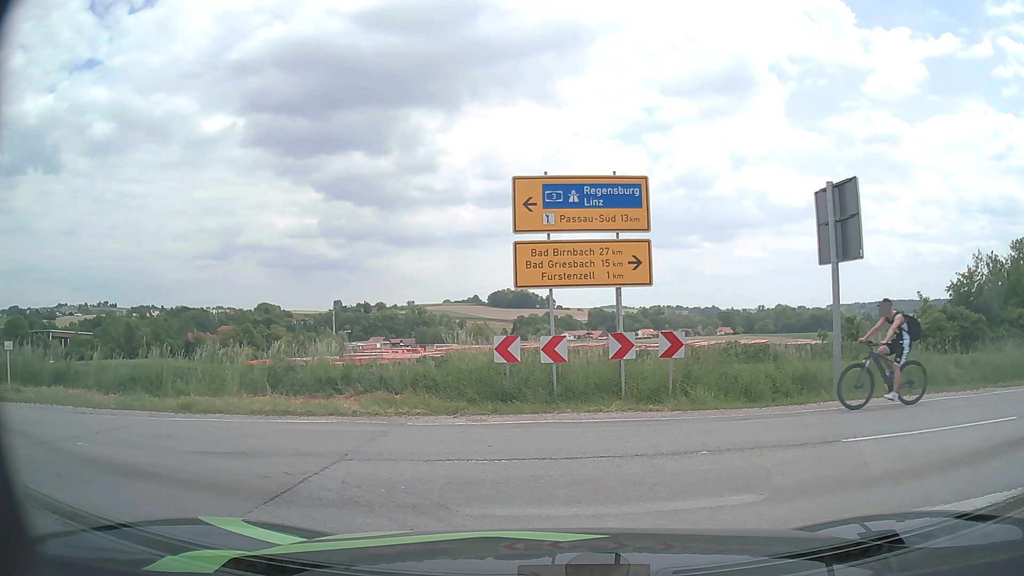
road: secondary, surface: asphalt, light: Day
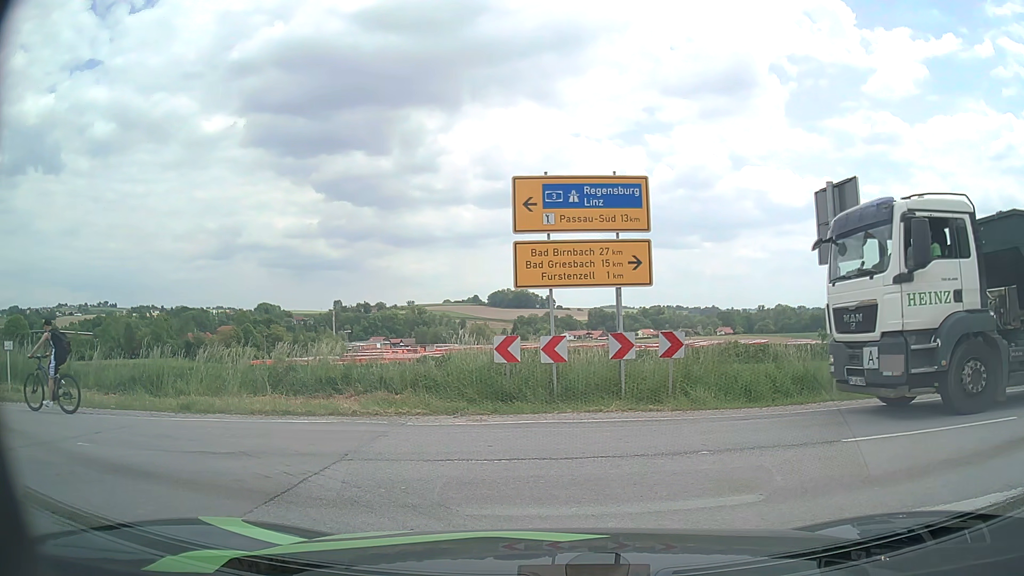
(0.0, 0.0) m; 0°
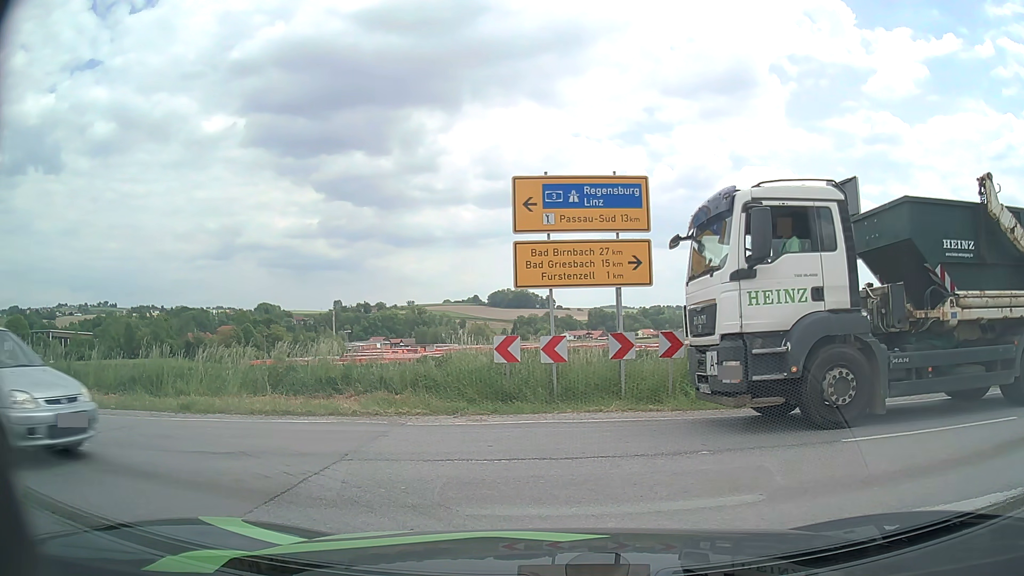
(0.0, 0.0) m; 0°
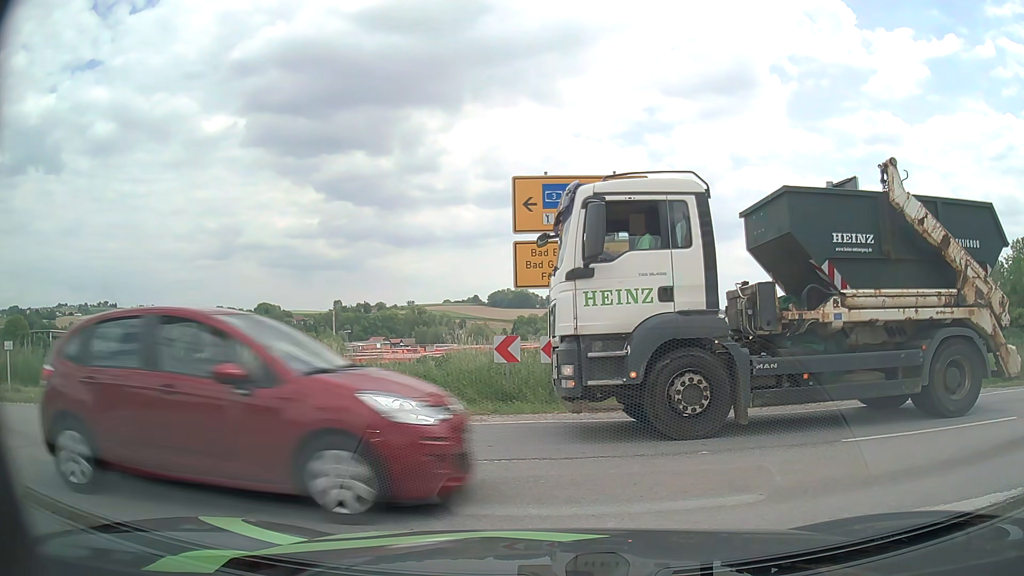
(0.0, 0.0) m; 0°
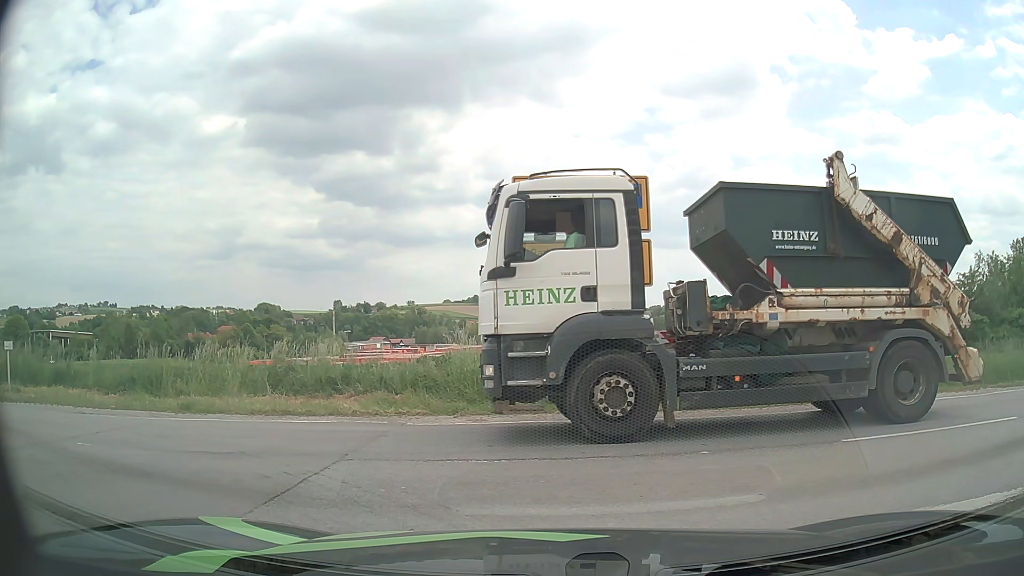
(0.0, 0.0) m; 0°
